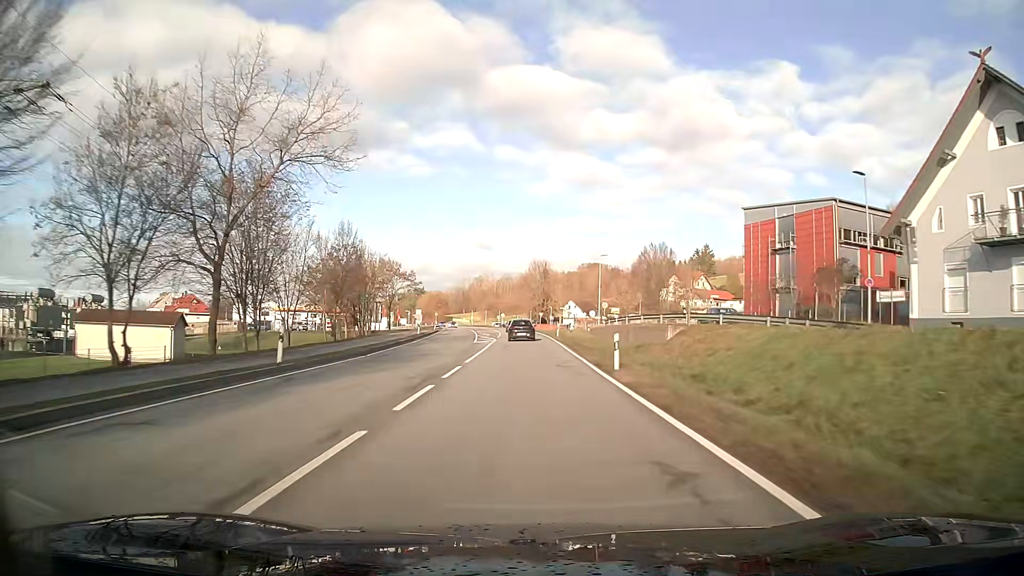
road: primary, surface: asphalt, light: Day
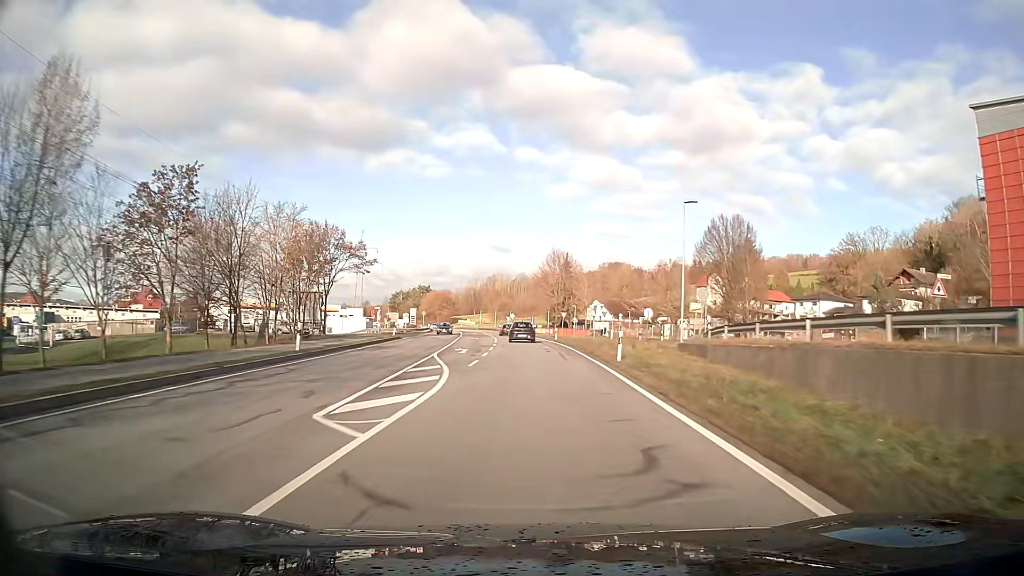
(-0.4, +32.9) m; -1°
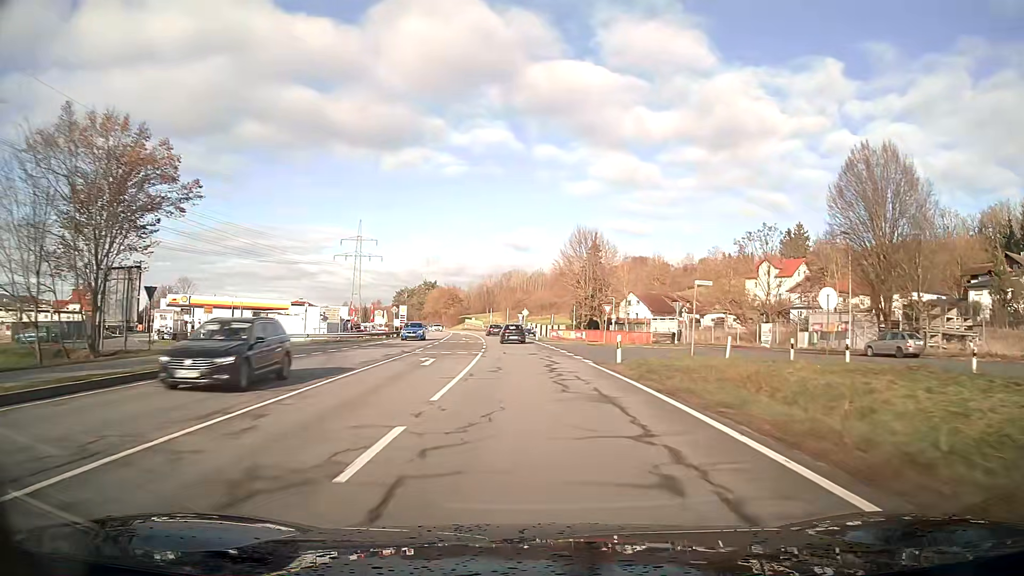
(-0.4, +32.6) m; -2°
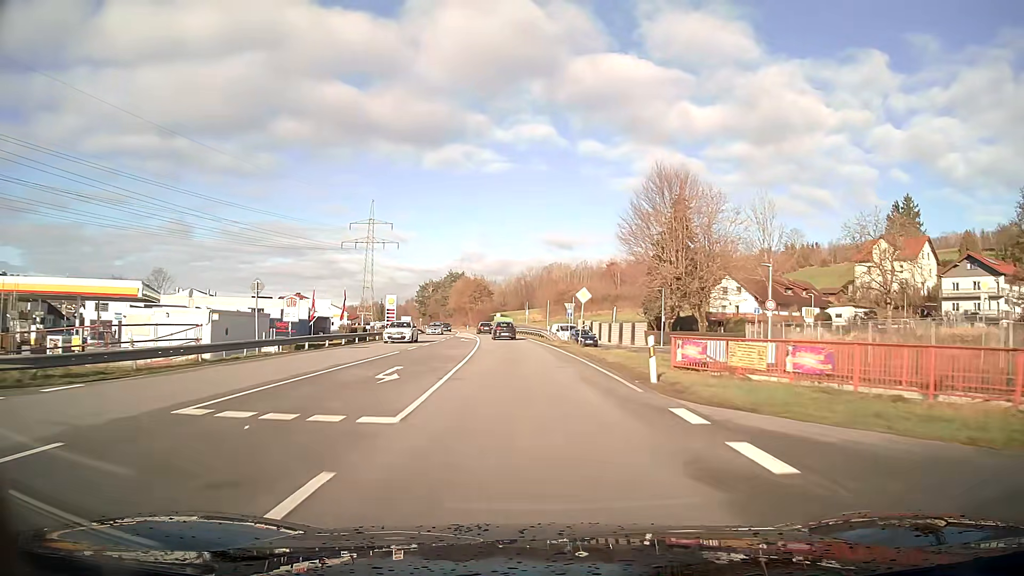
(-1.4, +43.1) m; -4°
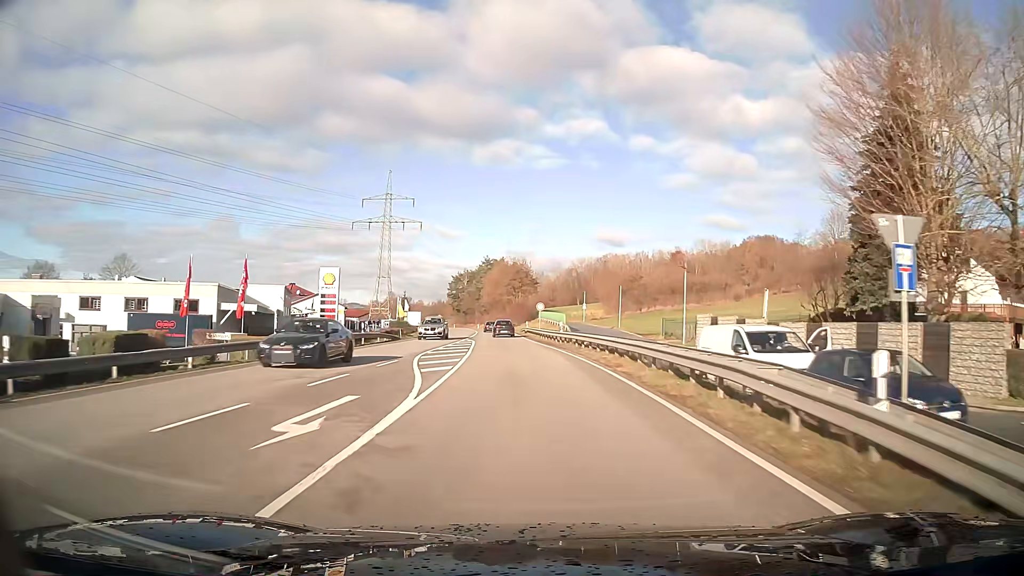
(-1.6, +43.1) m; -4°
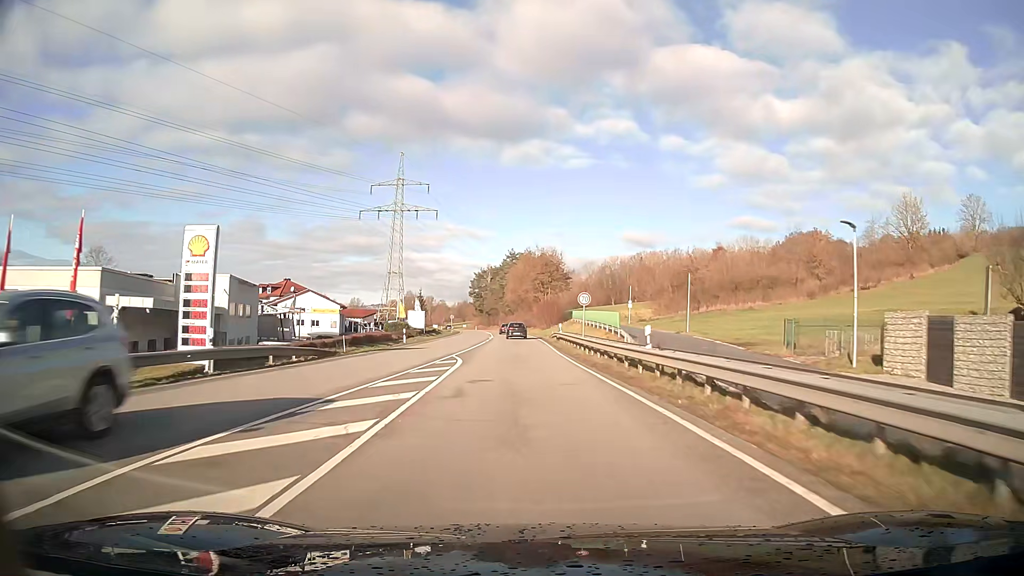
(-0.5, +21.7) m; -2°
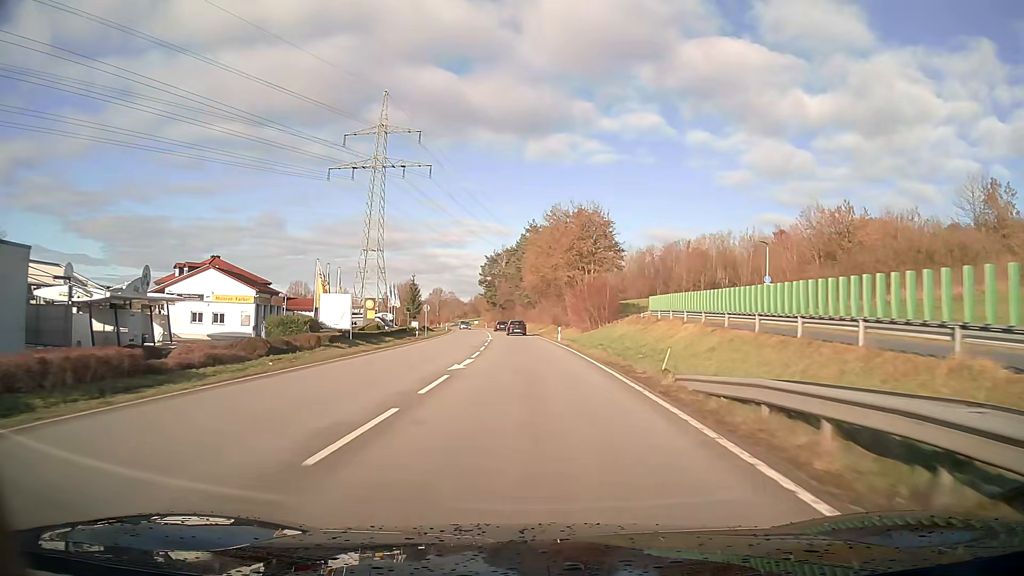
(-0.9, +43.6) m; -2°
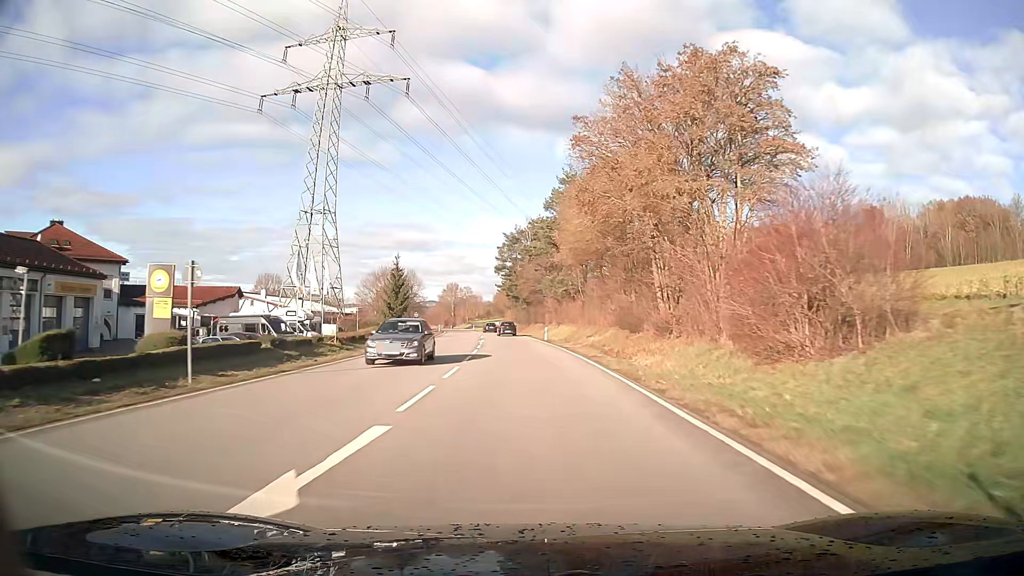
(-0.9, +44.6) m; -3°
